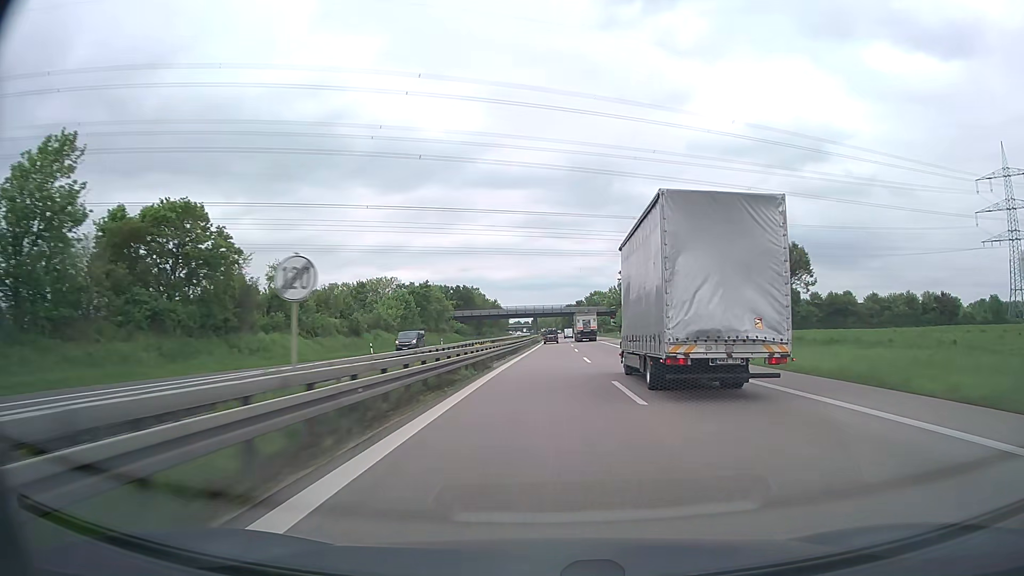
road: trunk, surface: asphalt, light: Day
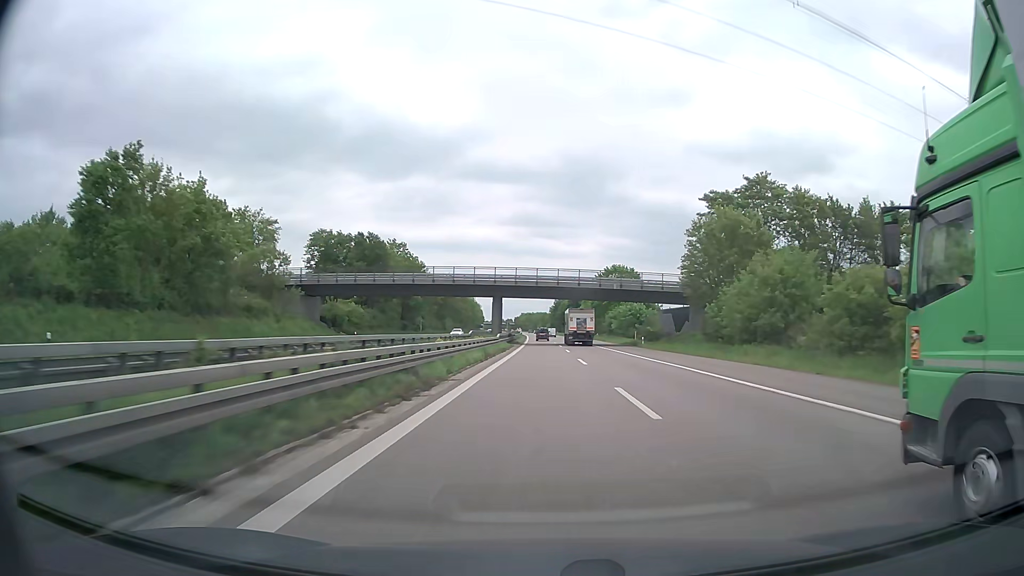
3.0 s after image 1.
(+1.8, +92.2) m; +1°
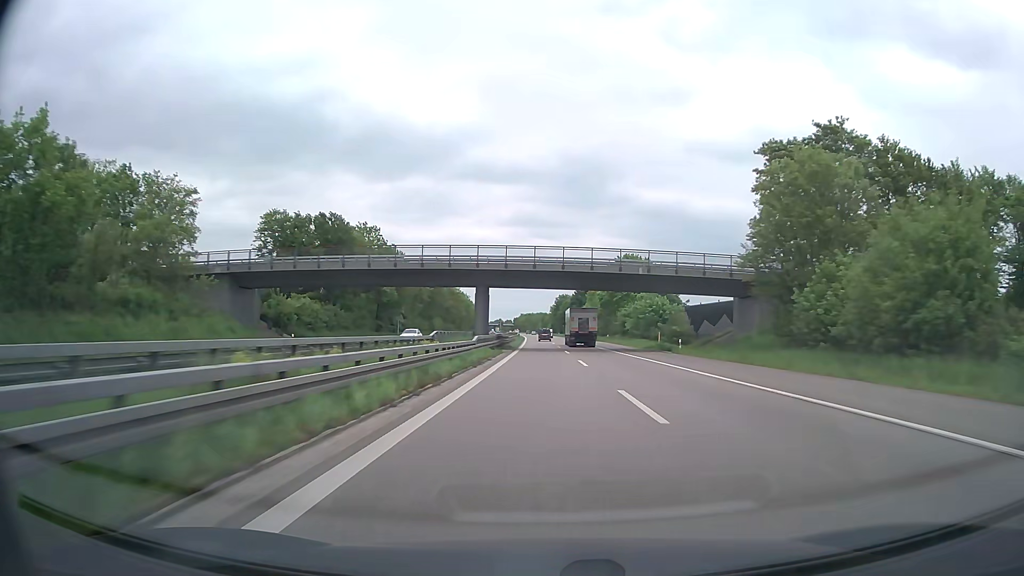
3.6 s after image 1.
(0.0, +18.5) m; 0°
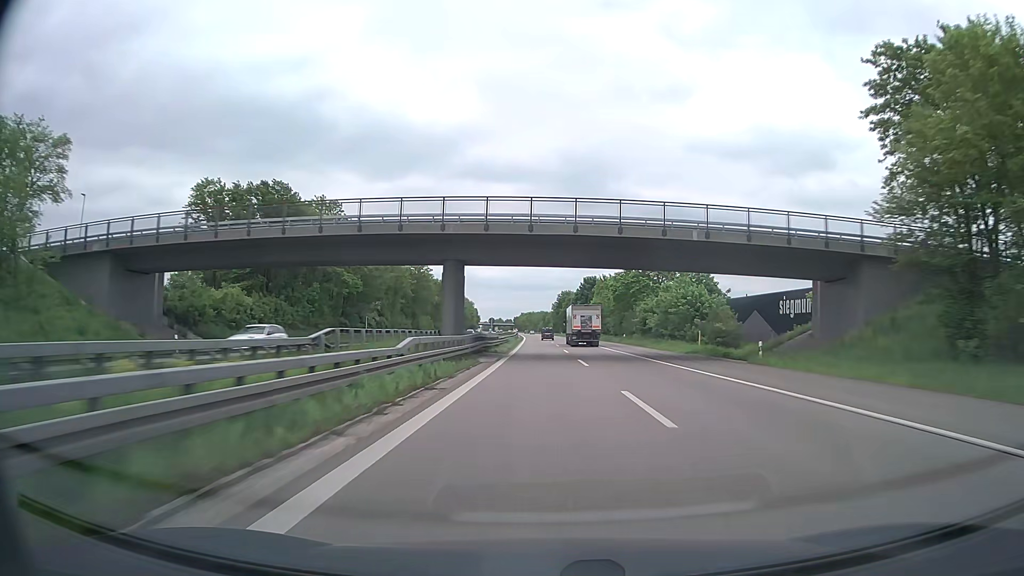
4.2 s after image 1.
(-0.1, +18.5) m; 0°
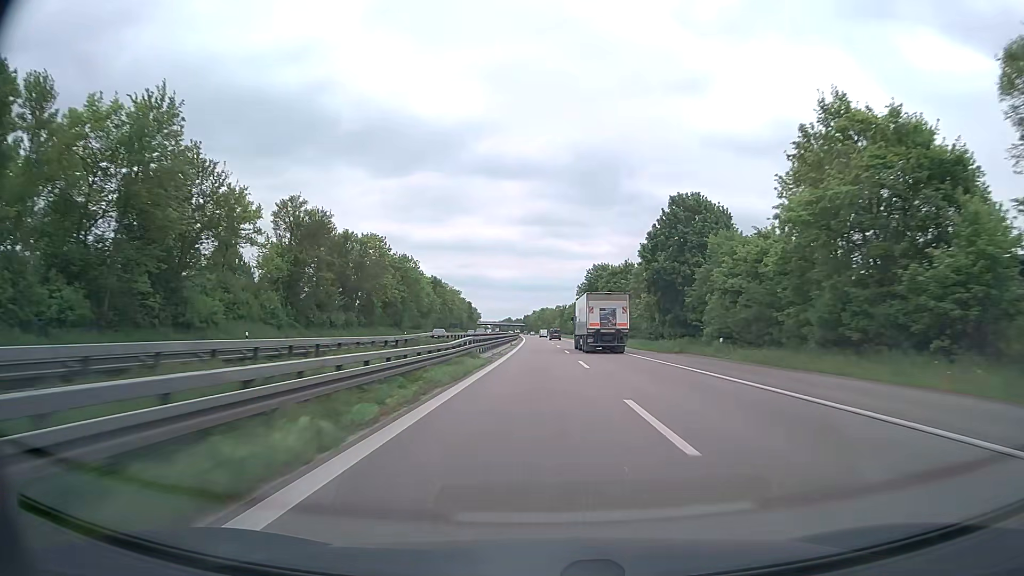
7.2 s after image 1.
(-0.7, +92.2) m; -1°
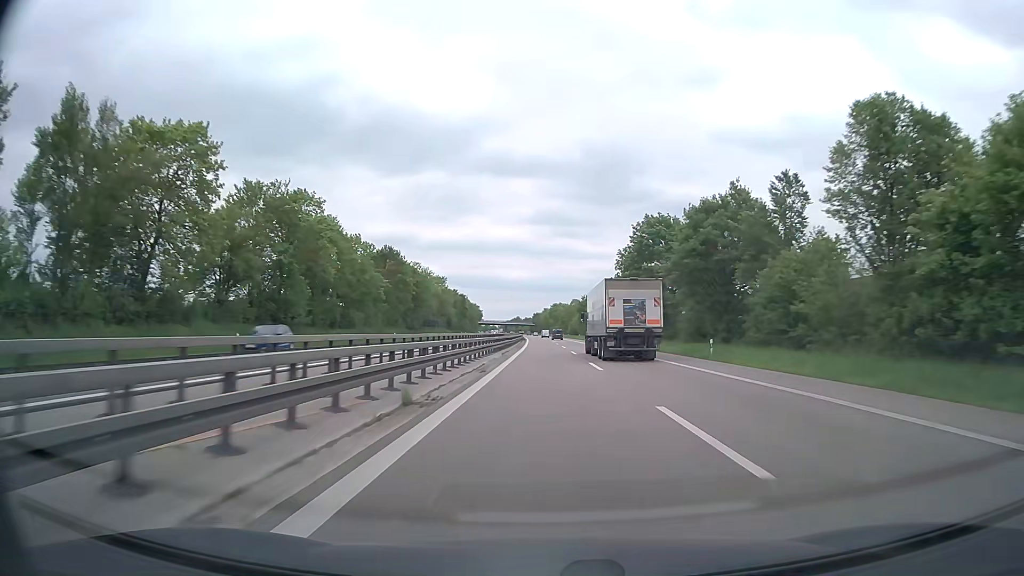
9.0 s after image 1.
(-0.4, +55.3) m; -1°
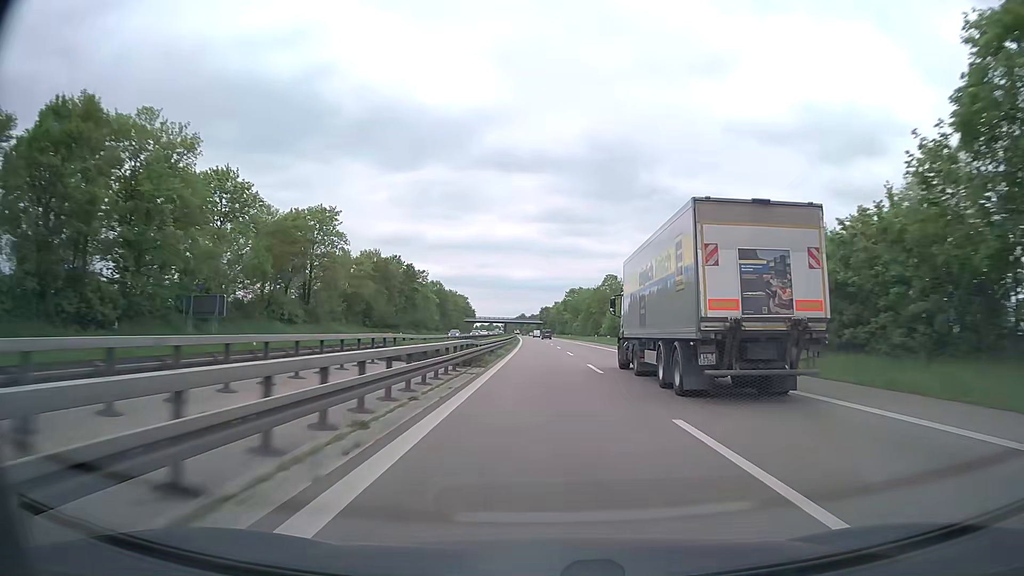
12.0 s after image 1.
(-0.6, +91.9) m; -1°
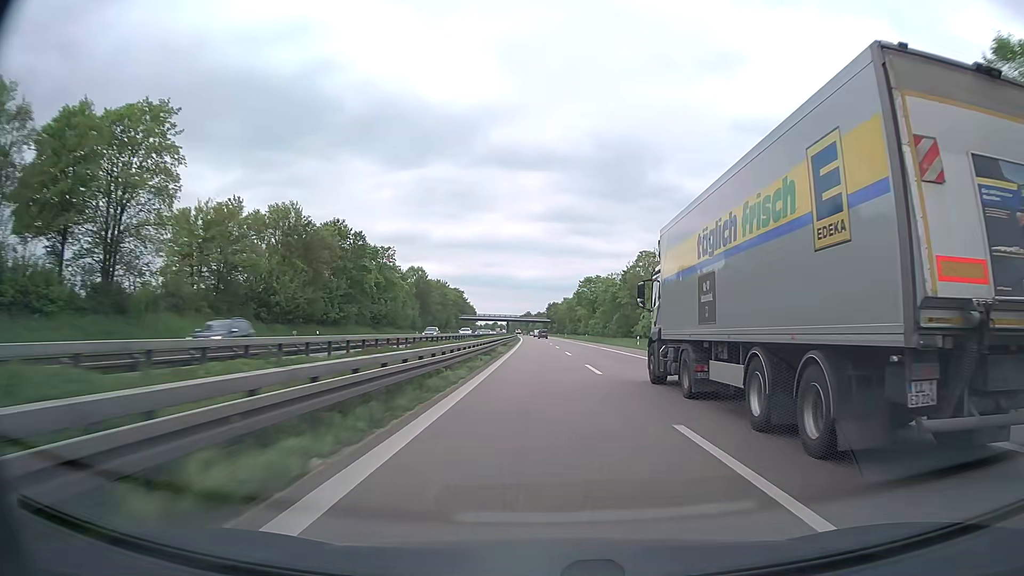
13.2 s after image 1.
(-0.1, +36.7) m; 0°
(0, +10) (0, +20) (0, +30) (0, +40) (0, +50) (-1, +60) (-1, +70) (-1, +80) (-1, +90) (-2, +100) m
